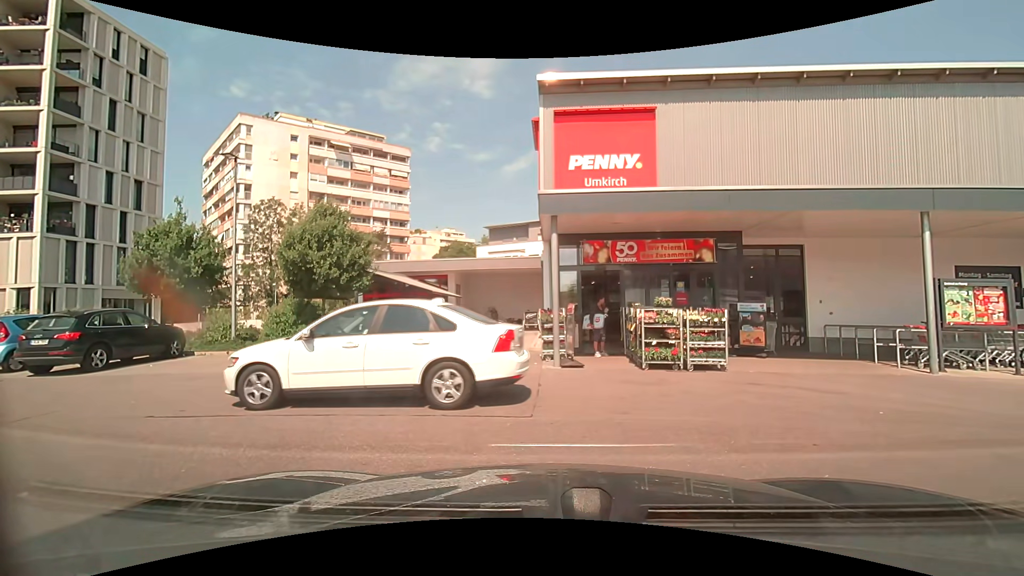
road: service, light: Day
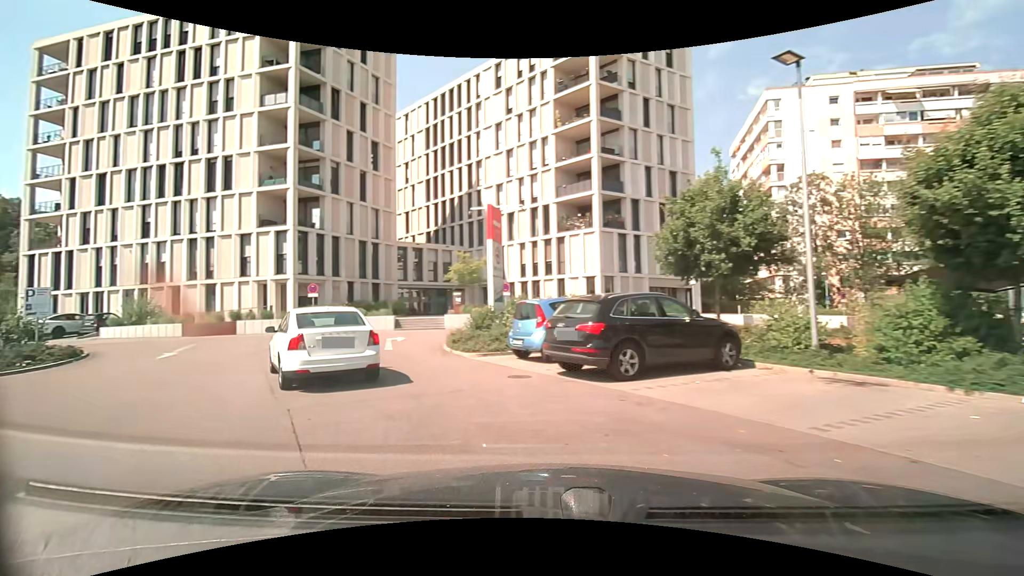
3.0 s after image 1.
(-4.0, +7.1) m; -59°
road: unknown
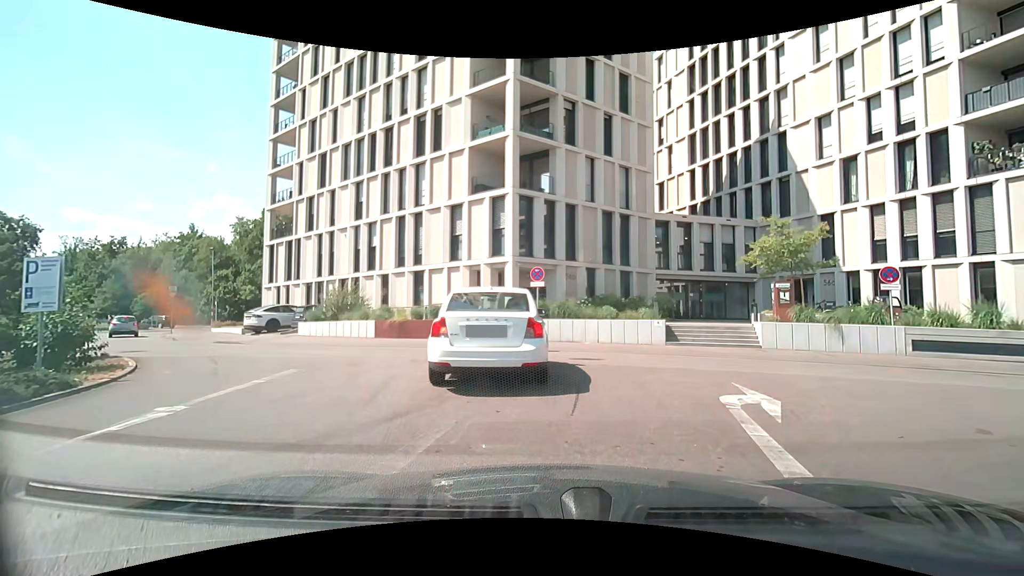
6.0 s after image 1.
(-4.2, +12.3) m; -26°
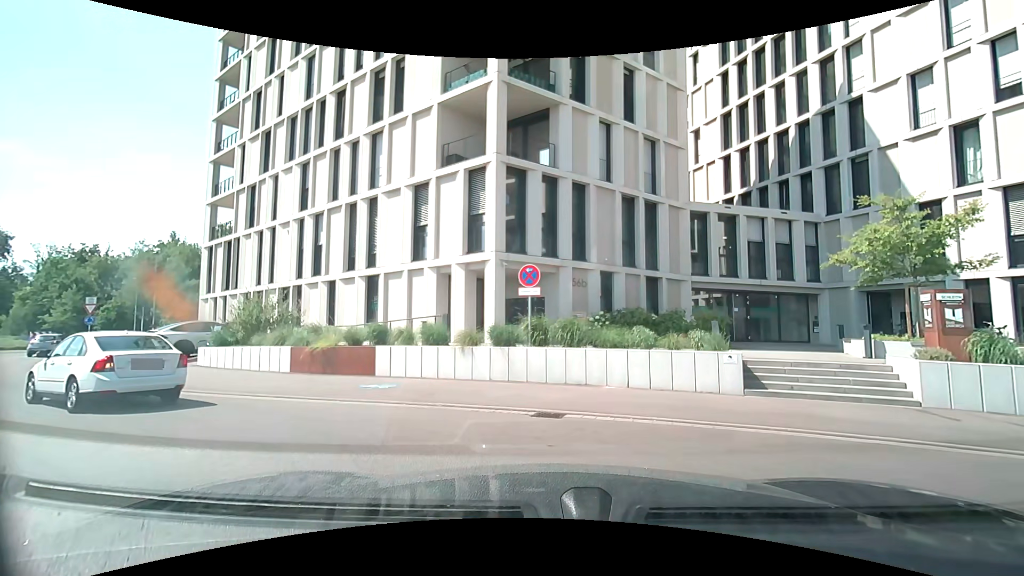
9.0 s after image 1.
(+0.3, +7.4) m; 0°
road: service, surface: asphalt
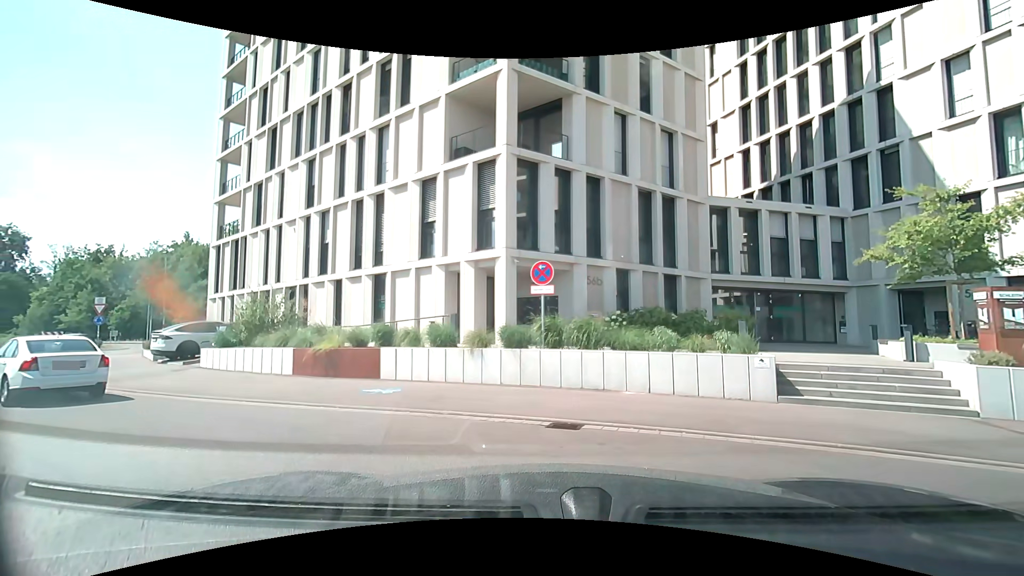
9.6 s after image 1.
(0.0, +0.8) m; 0°
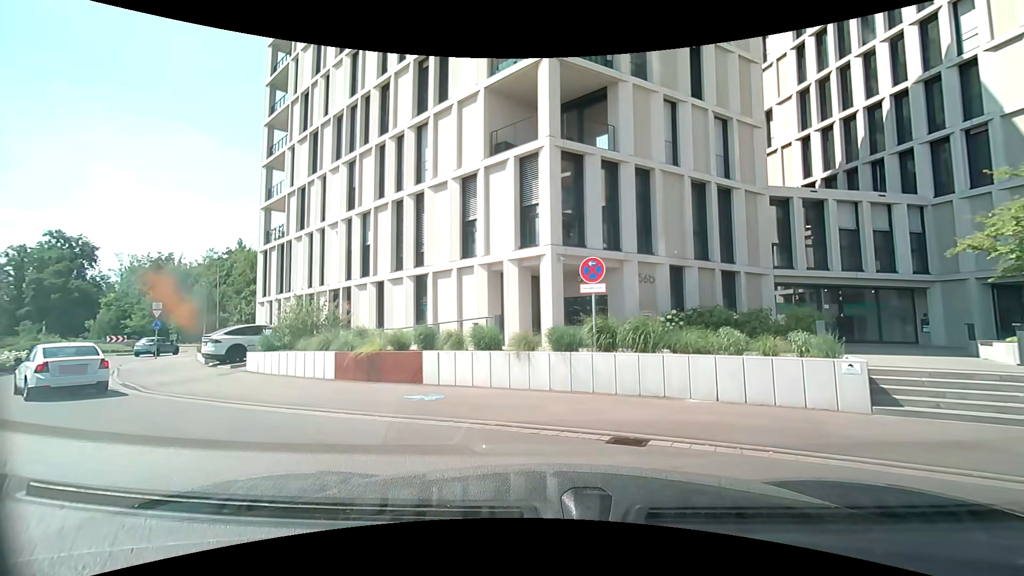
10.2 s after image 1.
(0.0, +0.9) m; -6°
